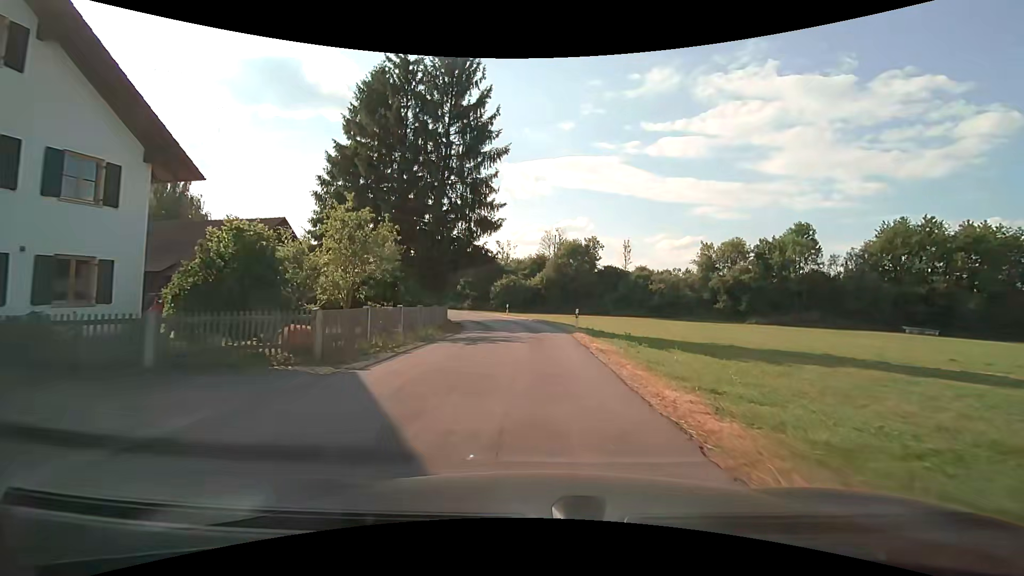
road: residential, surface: asphalt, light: Day
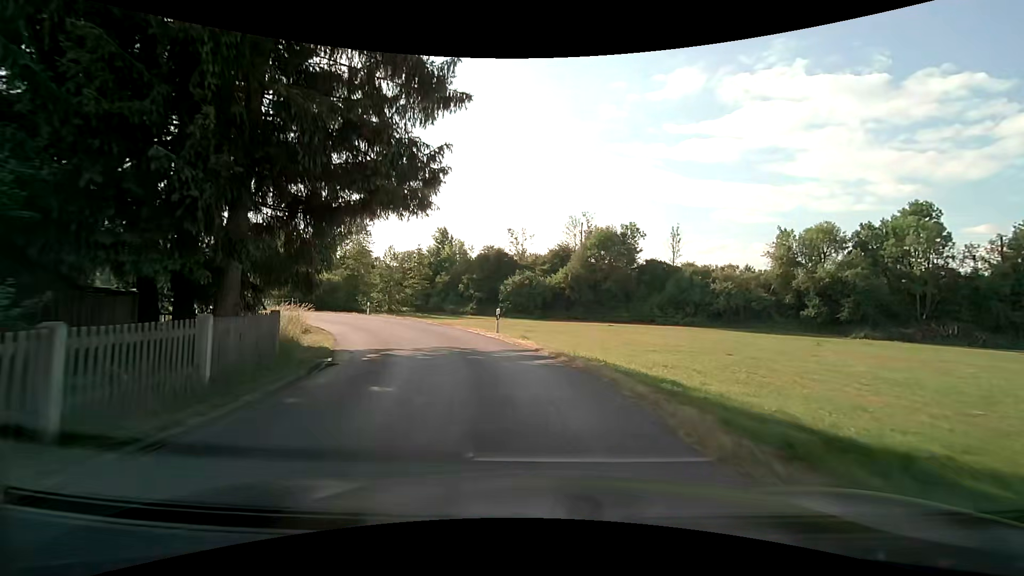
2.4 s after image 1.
(0.0, +24.9) m; -2°
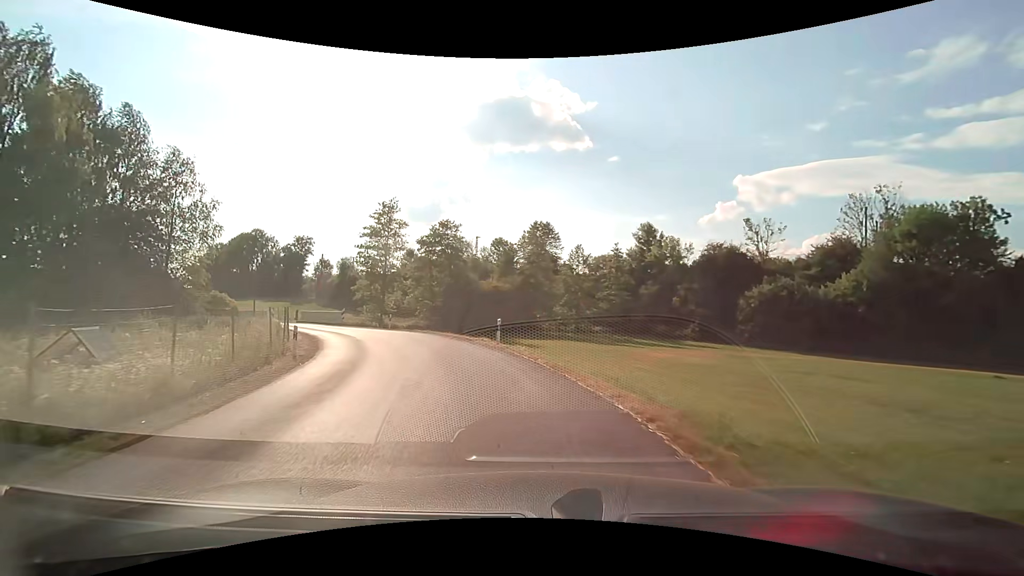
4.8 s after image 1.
(-3.8, +22.9) m; -22°
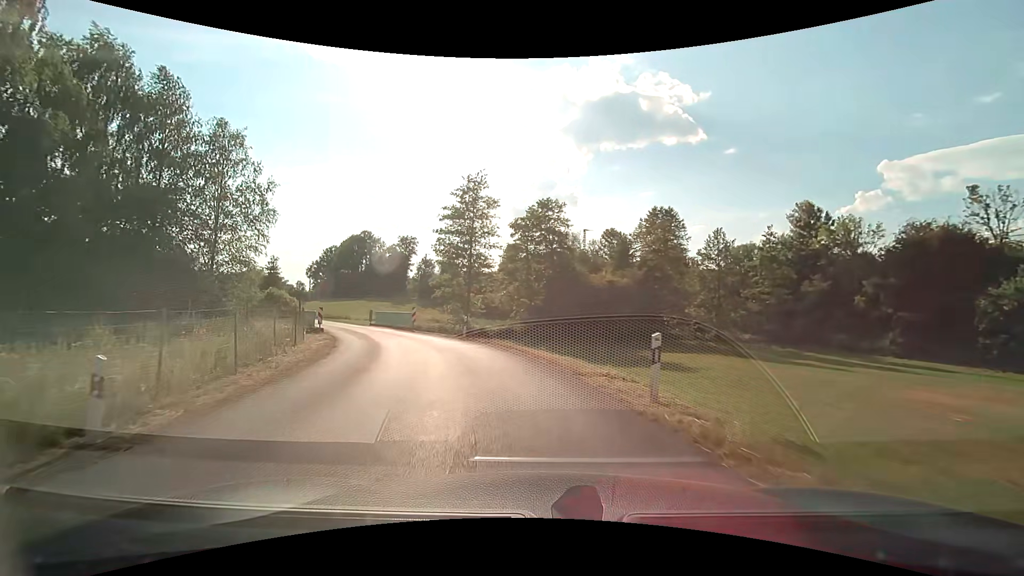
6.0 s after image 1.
(-1.2, +11.7) m; -12°
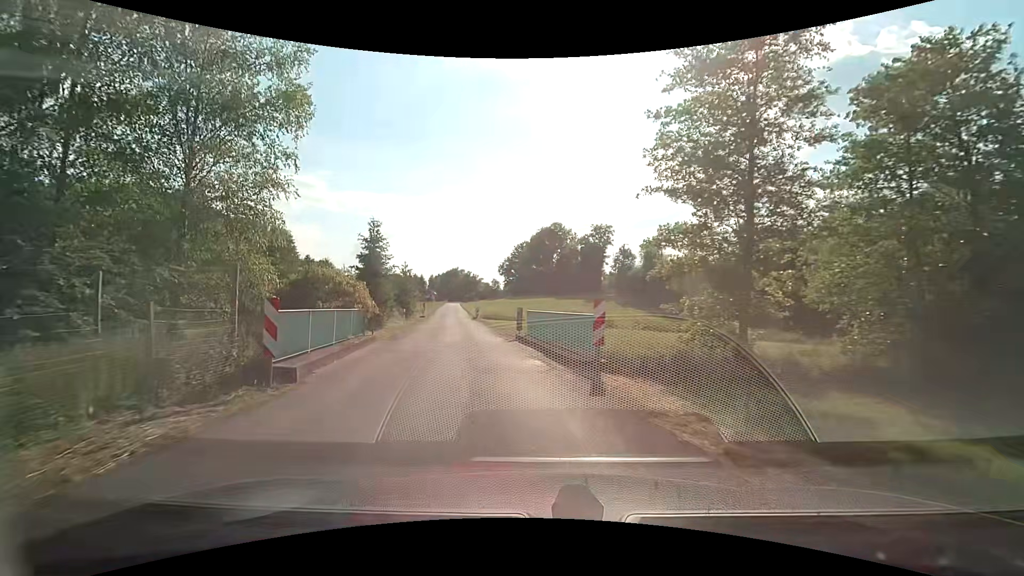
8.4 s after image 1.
(-4.9, +23.3) m; -23°
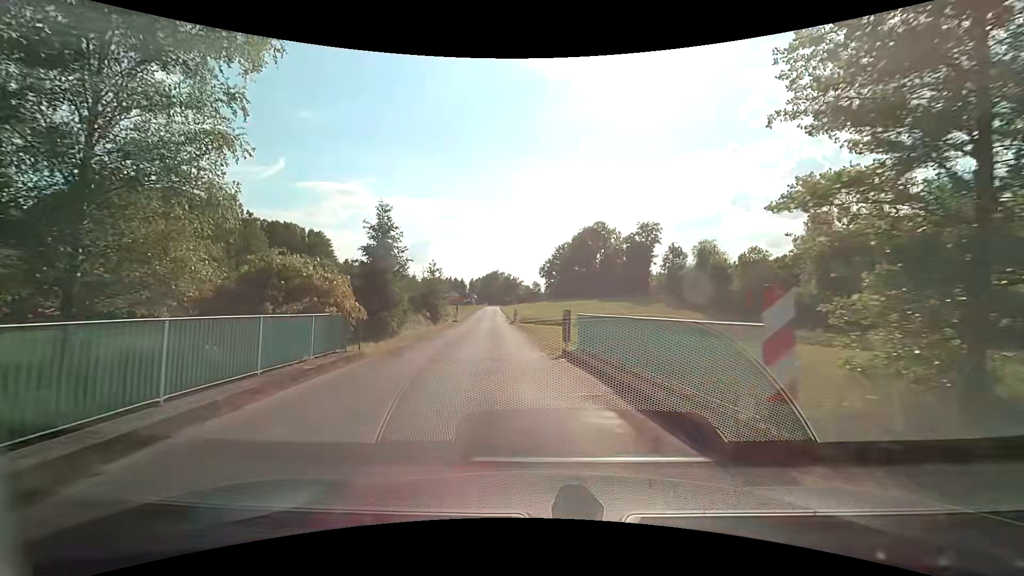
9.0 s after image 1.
(-0.3, +6.1) m; -5°
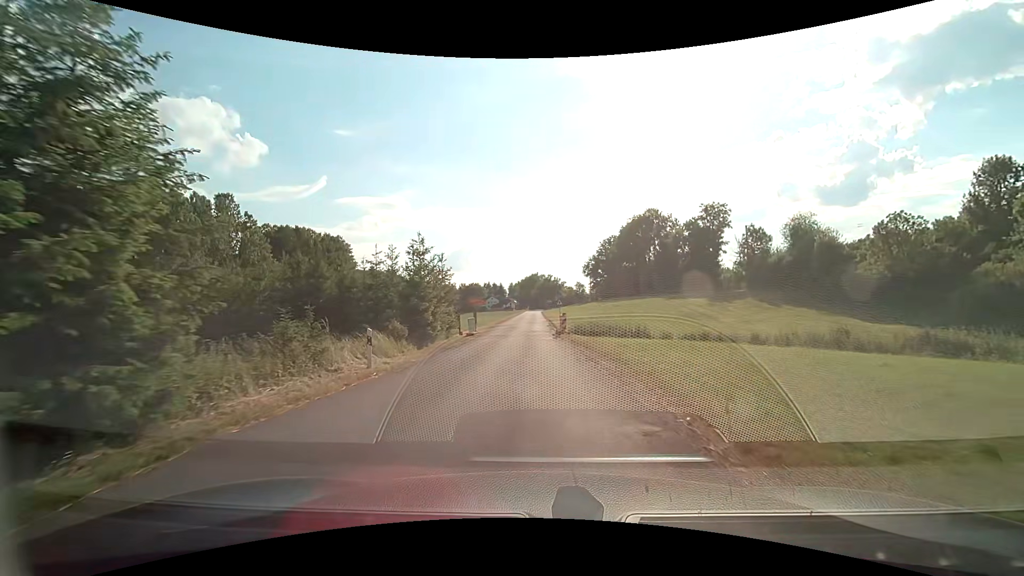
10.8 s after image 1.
(-1.2, +18.7) m; -5°
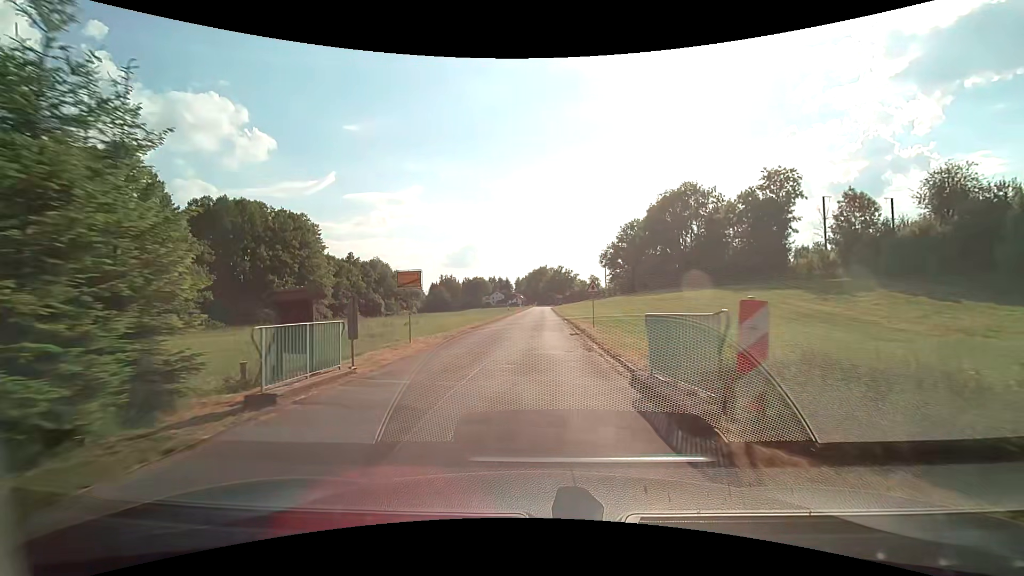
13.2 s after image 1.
(-0.3, +26.2) m; -1°
(0, +10) (0, +20) (0, +30) (0, +40) (0, +50) (0, +60) (0, +70) (+1, +80) (+1, +90) (+1, +100) m
